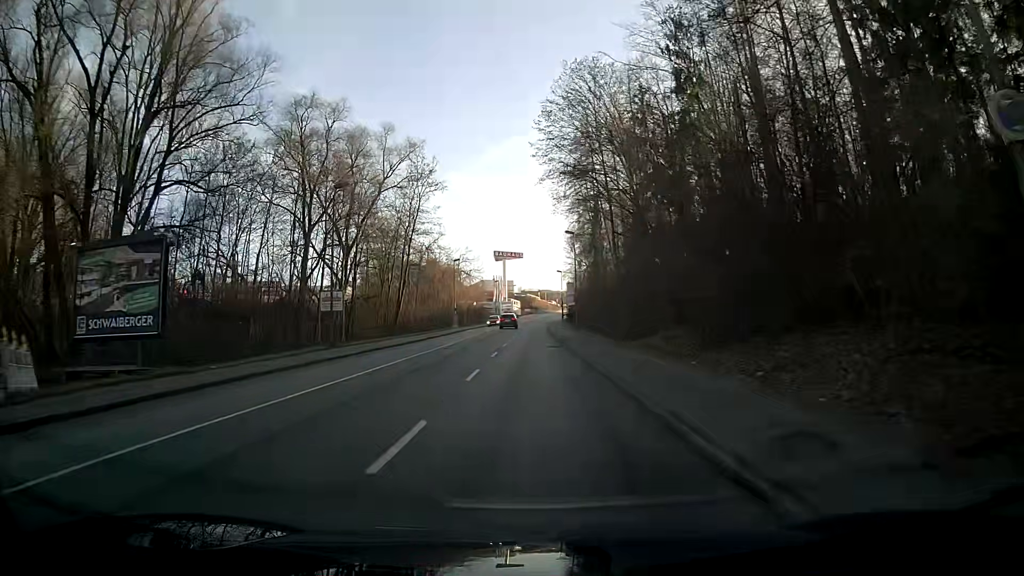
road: tertiary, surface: asphalt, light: Day
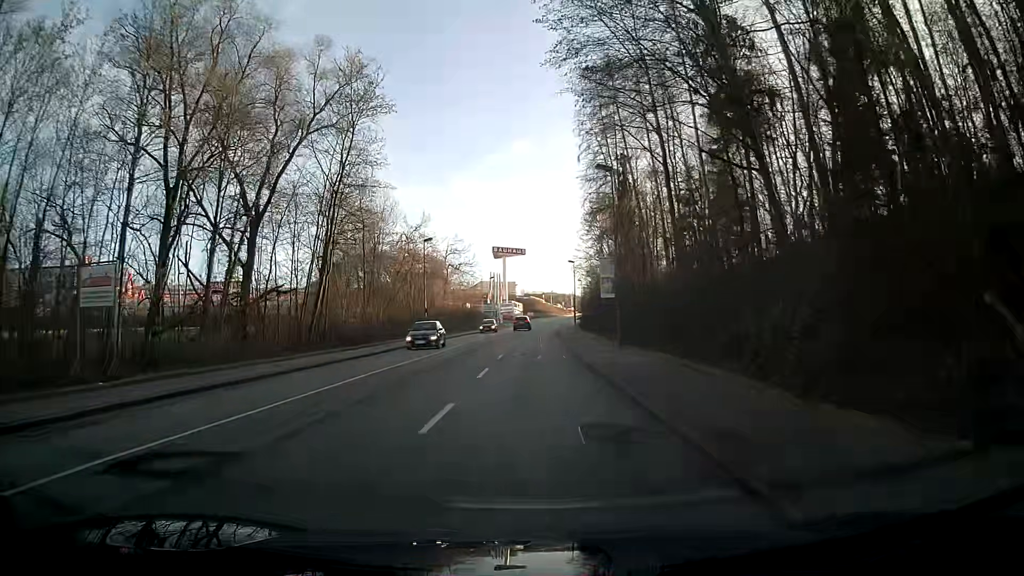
(-0.3, +24.7) m; 0°
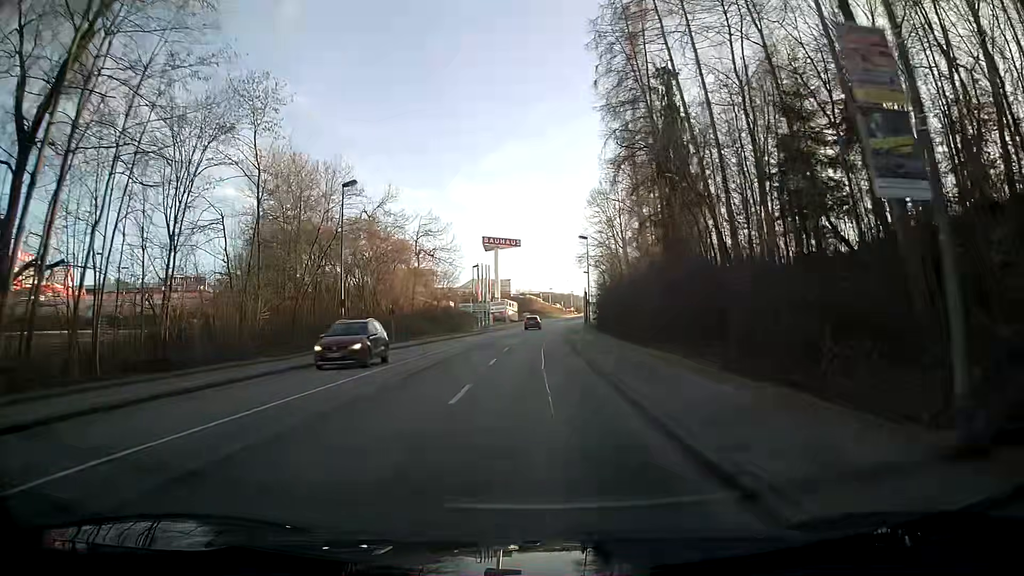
(-0.1, +24.1) m; 0°
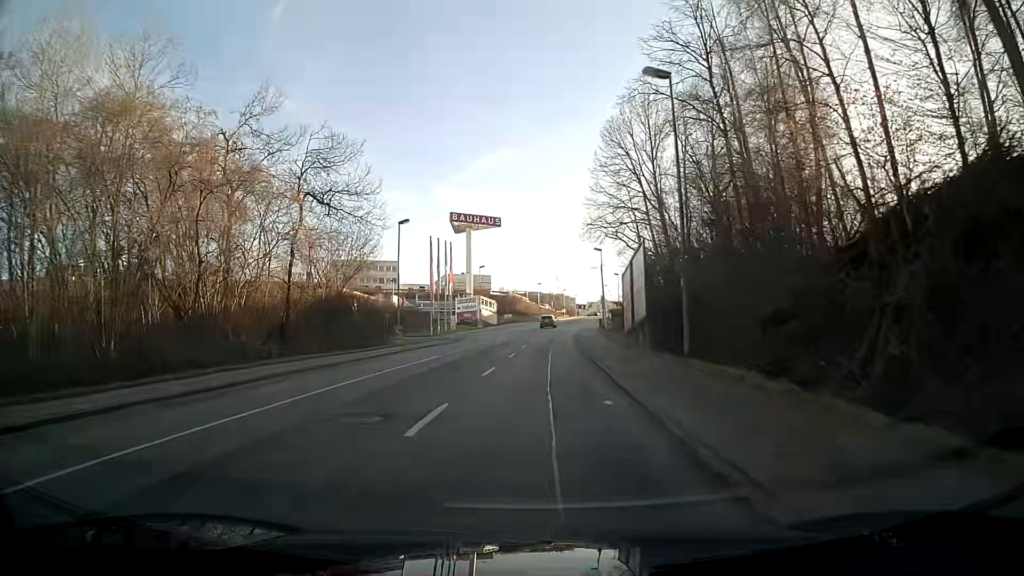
(+0.5, +39.1) m; +1°
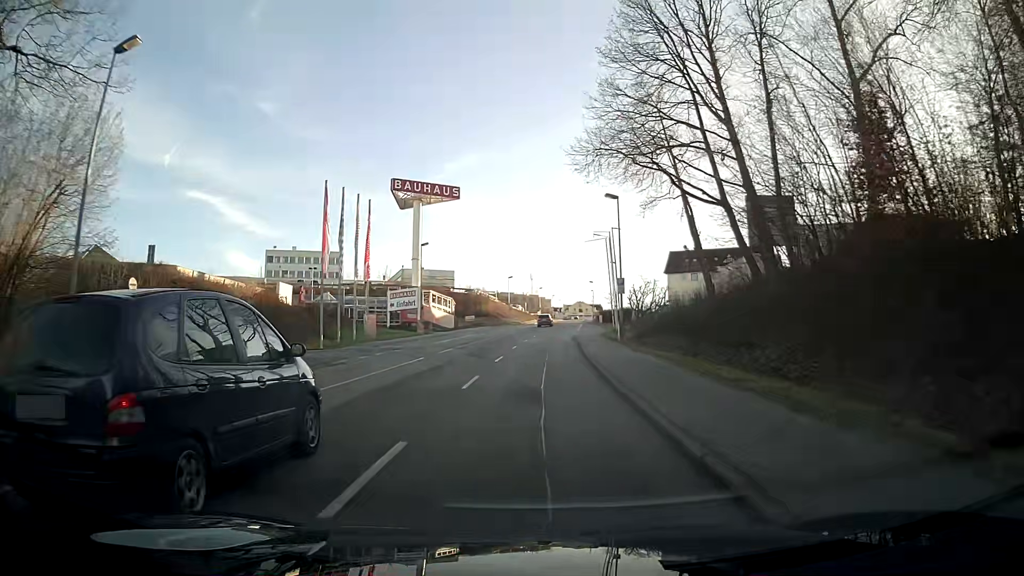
(+0.6, +30.5) m; +2°
